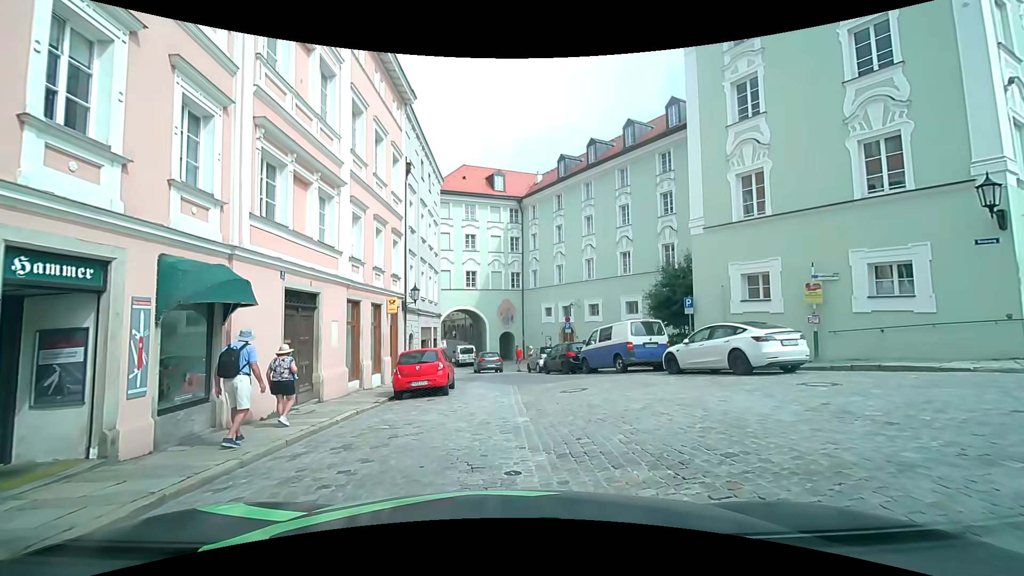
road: residential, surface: sett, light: Day
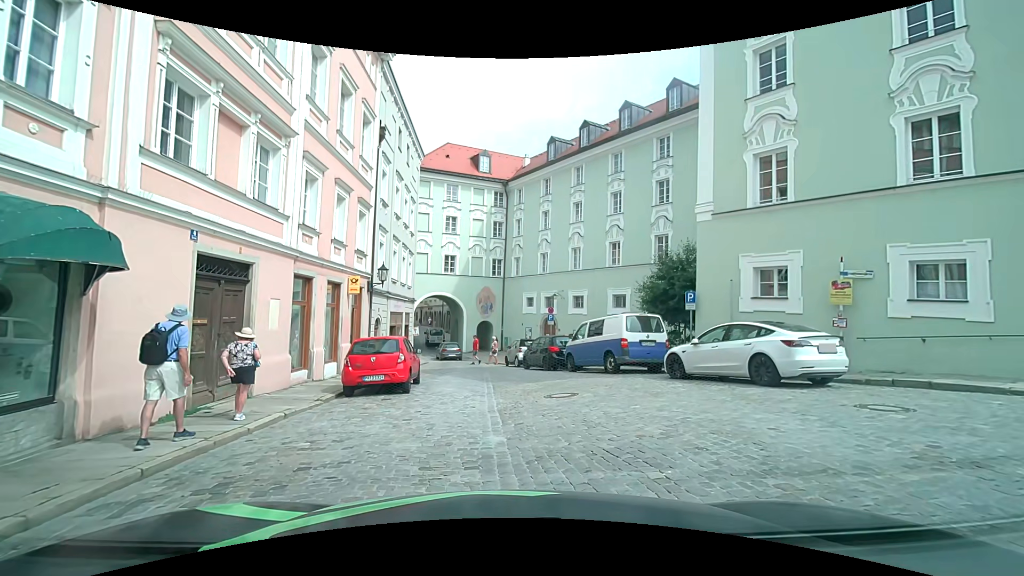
(-0.1, +2.4) m; -1°
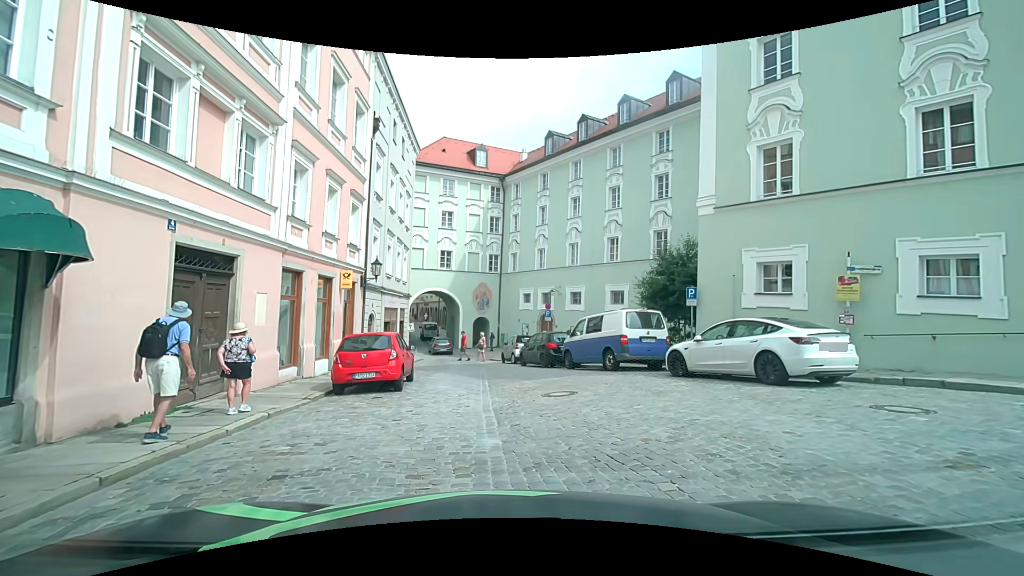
(0.0, +0.5) m; 0°
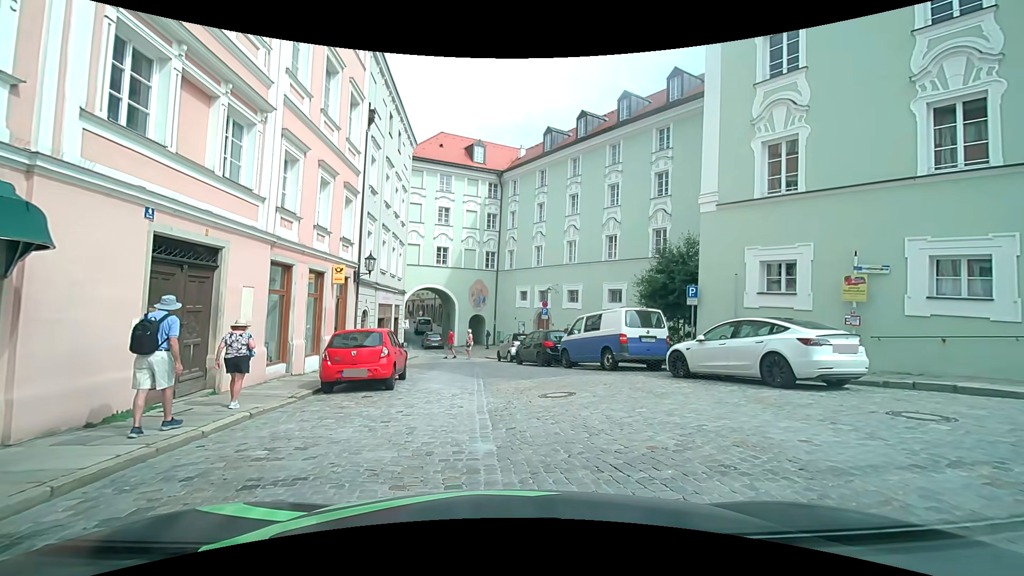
(0.0, +0.4) m; 0°
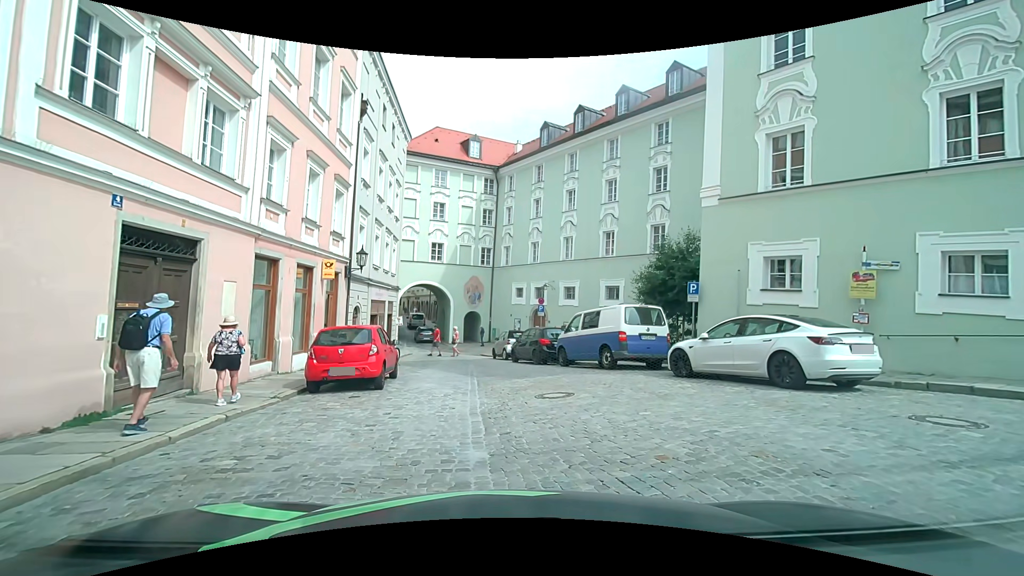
(0.0, +0.6) m; 0°
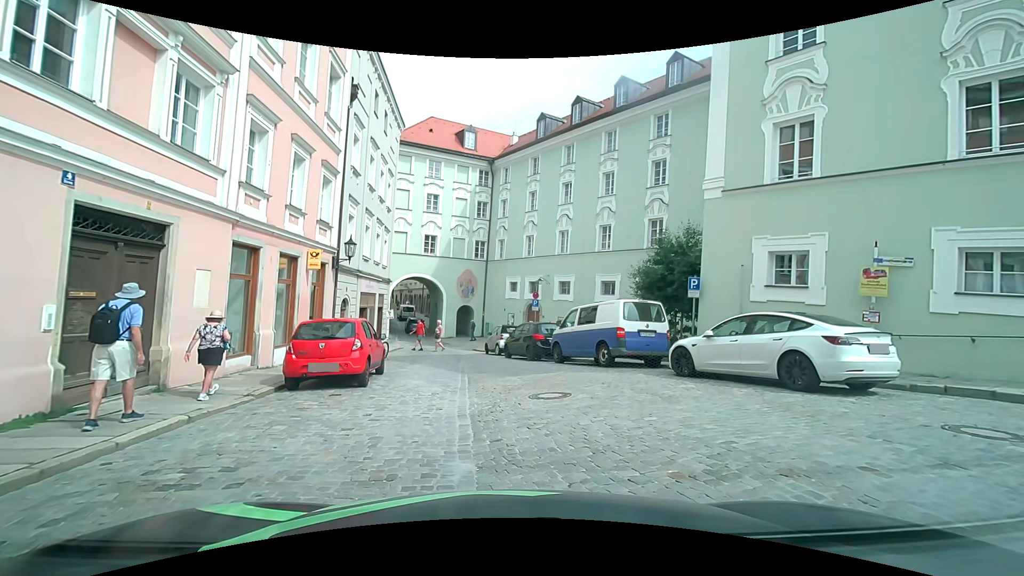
(0.0, +0.7) m; 0°
